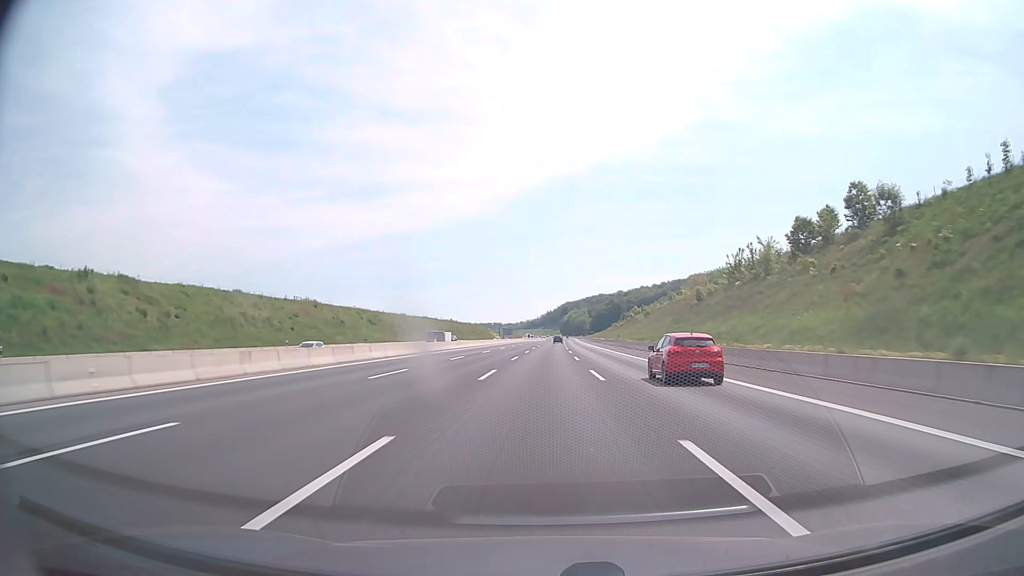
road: motorway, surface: asphalt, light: Day
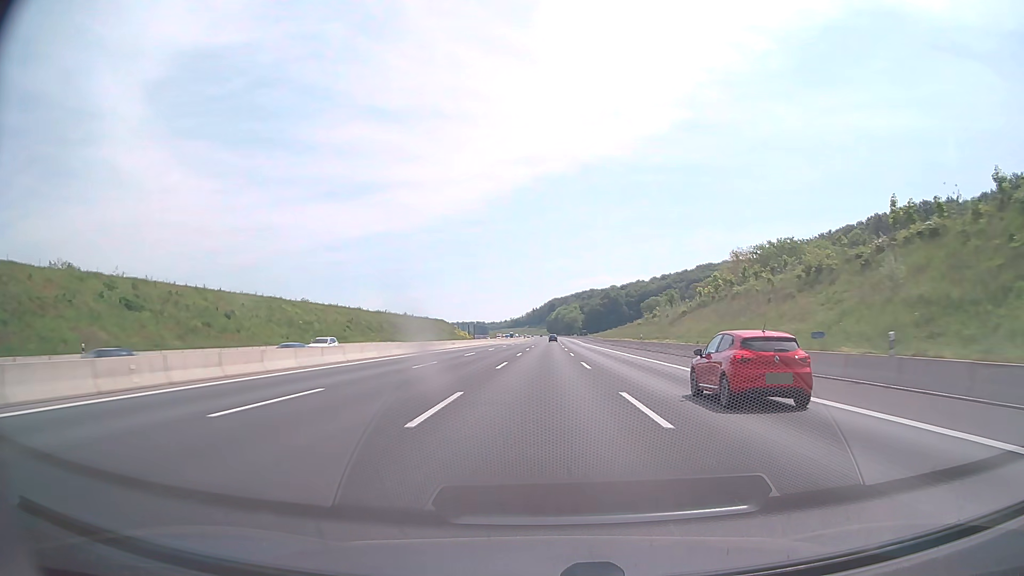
(+1.0, +82.4) m; +1°
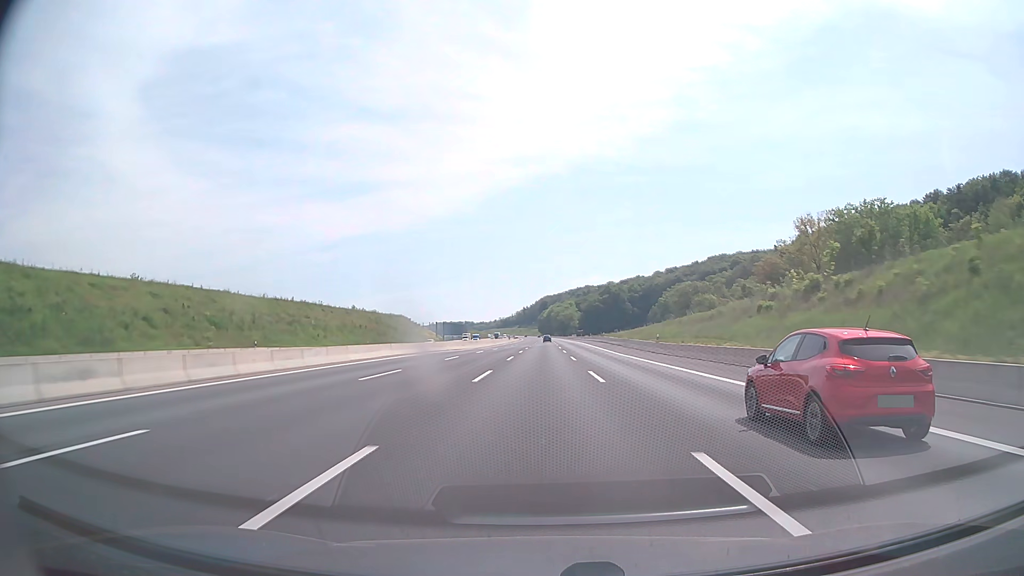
(+0.4, +61.8) m; +1°
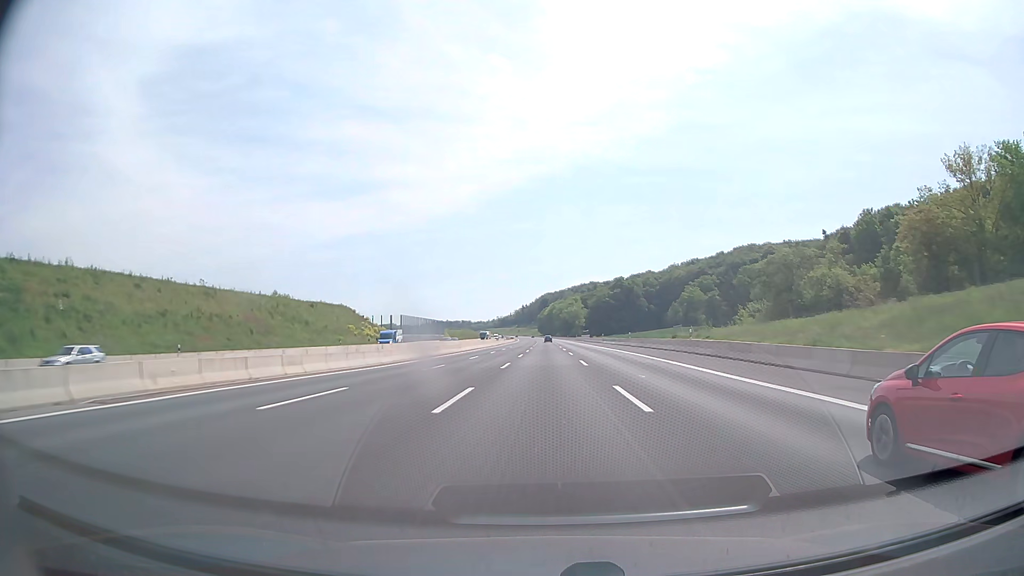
(0.0, +61.8) m; 0°
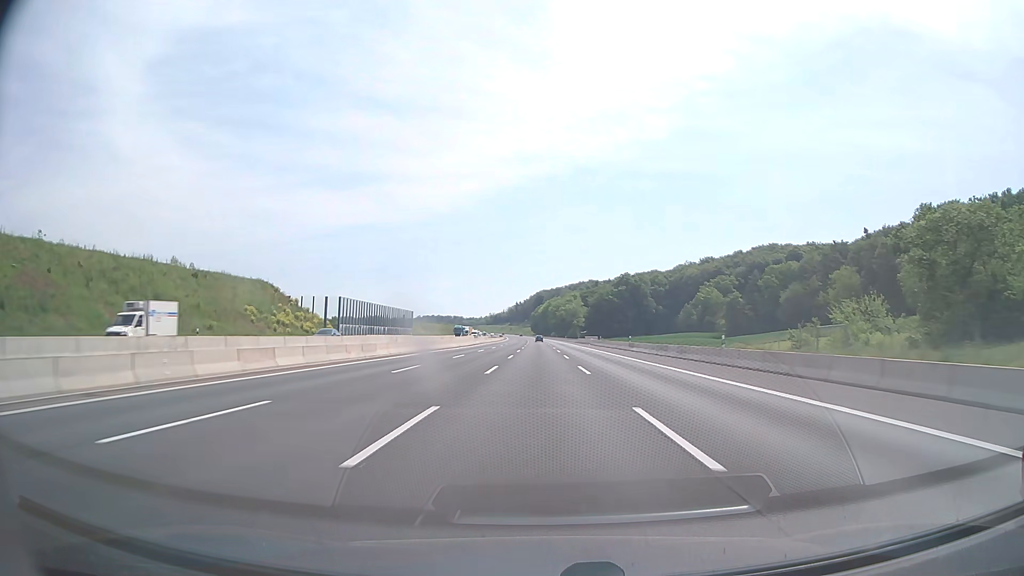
(+0.2, +41.2) m; +1°
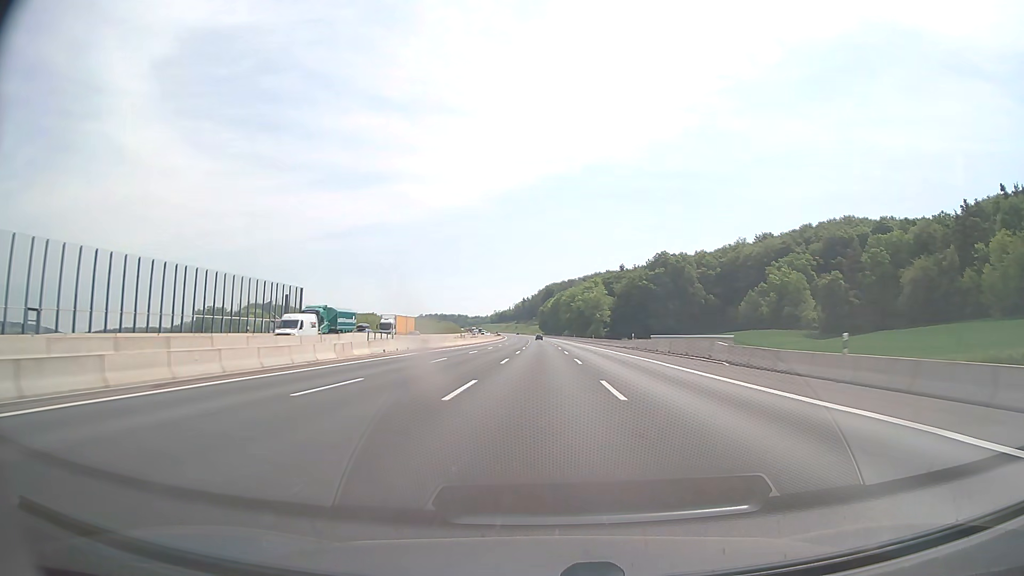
(-0.1, +82.5) m; -1°
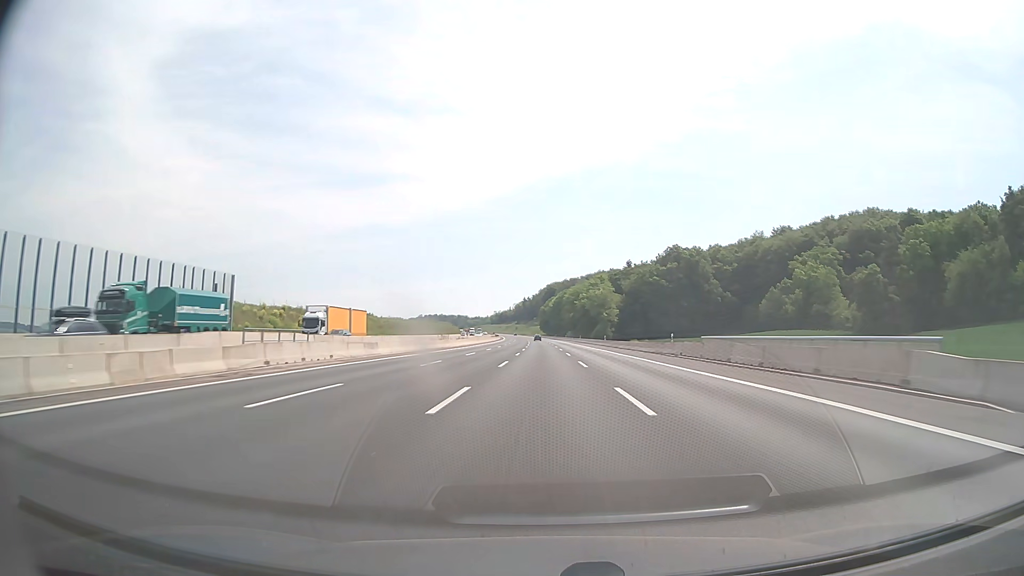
(0.0, +20.6) m; 0°
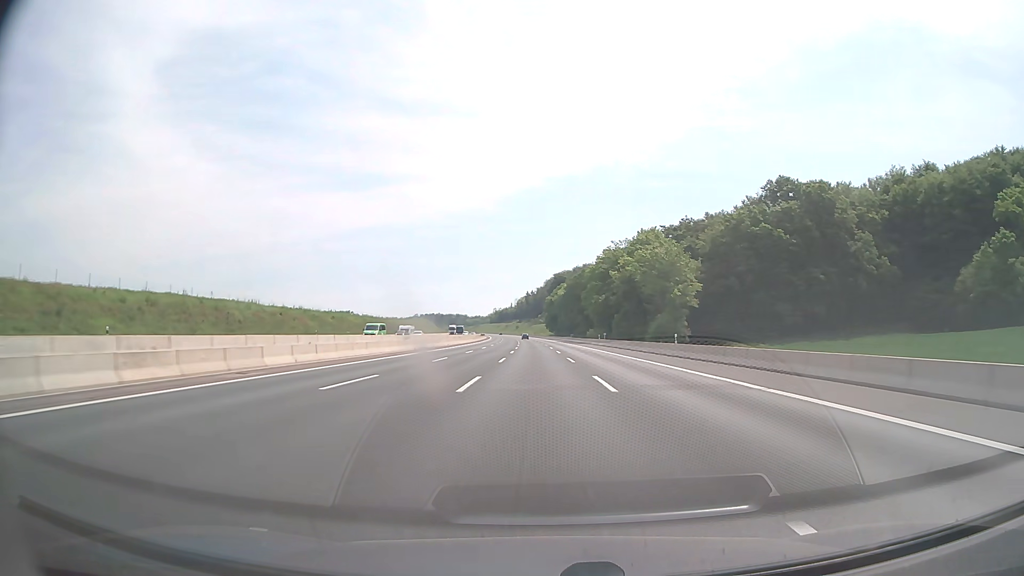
(-0.3, +103.0) m; 0°
(0, +10) (0, +20) (0, +30) (0, +40) (0, +50) (-1, +60) (-1, +70) (-1, +80) (-1, +90) (-2, +100) m
